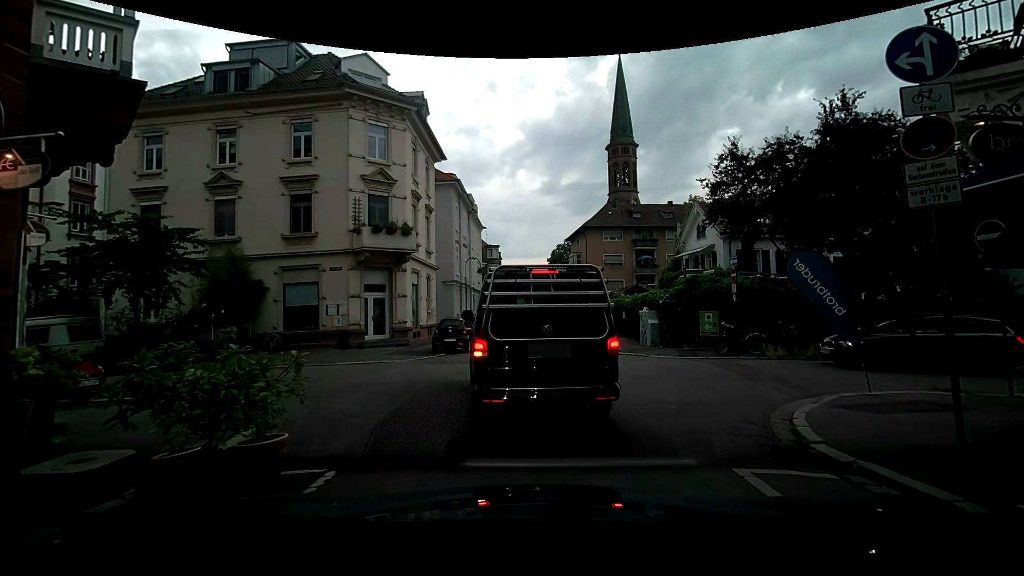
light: Day
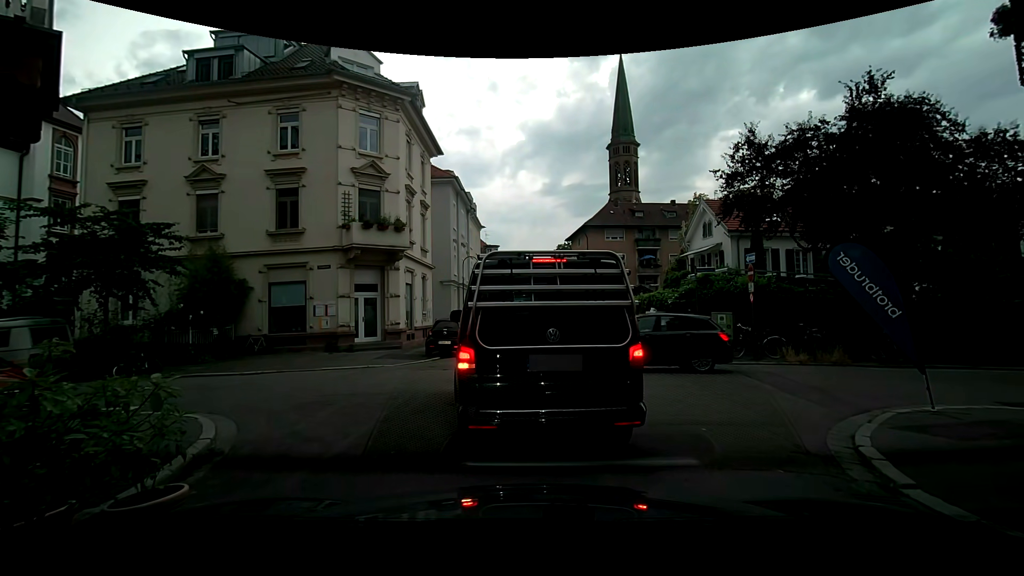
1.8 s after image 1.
(0.0, +1.2) m; 0°
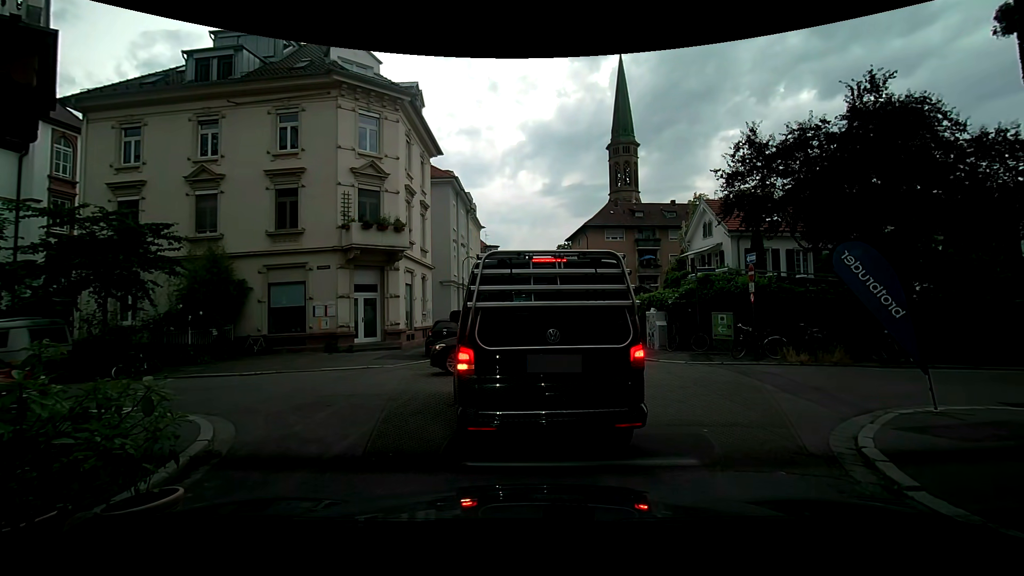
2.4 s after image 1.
(0.0, +0.1) m; 0°
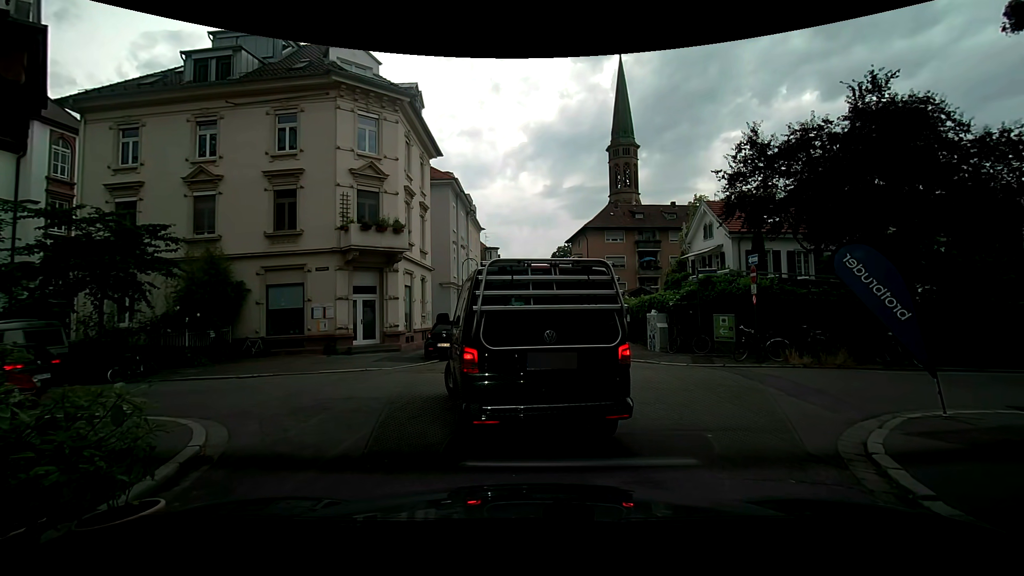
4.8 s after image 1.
(0.0, +0.2) m; 0°
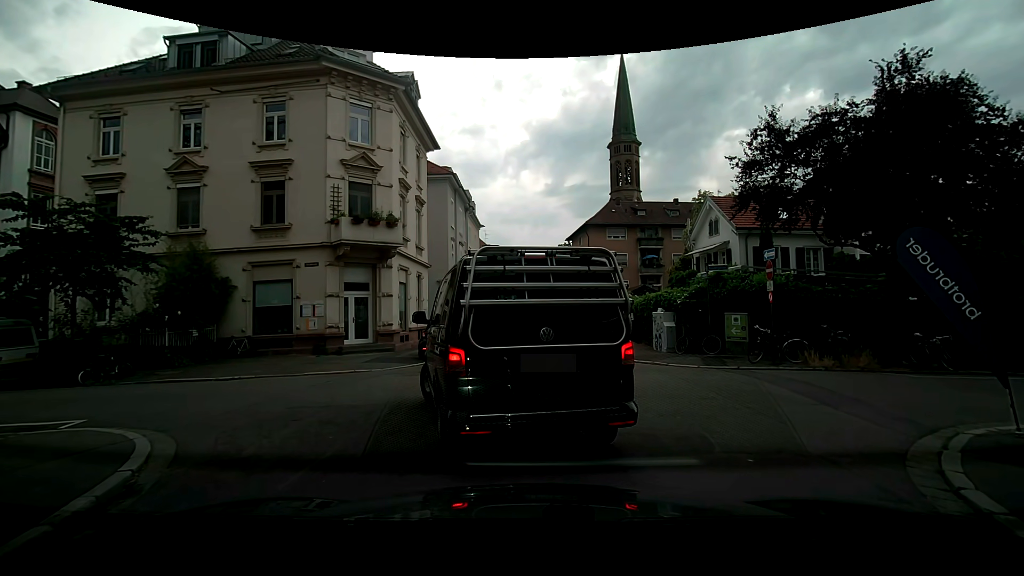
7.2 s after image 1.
(0.0, +1.1) m; 0°
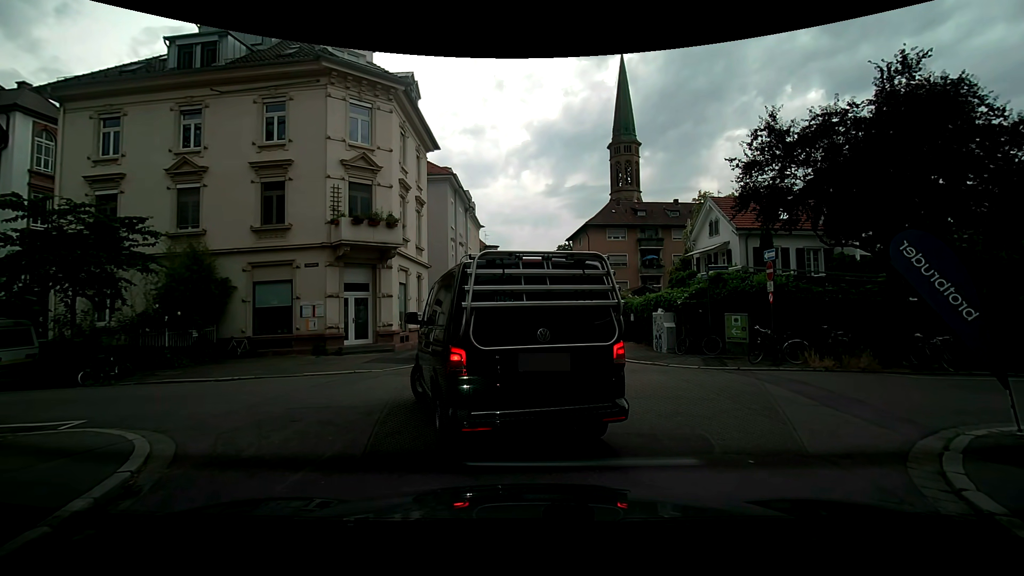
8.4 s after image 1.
(0.0, +0.1) m; 0°
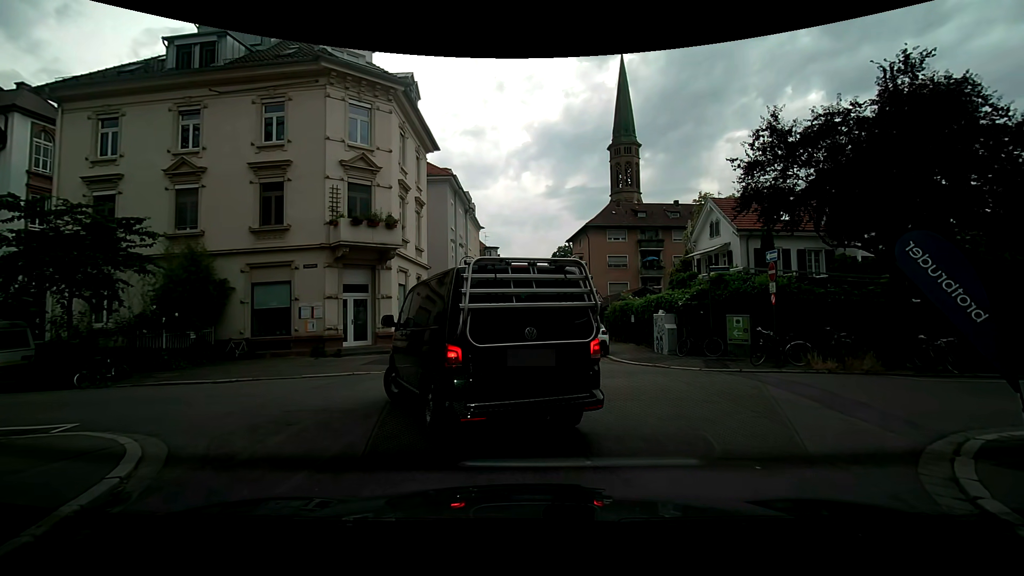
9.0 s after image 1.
(0.0, +0.1) m; 0°
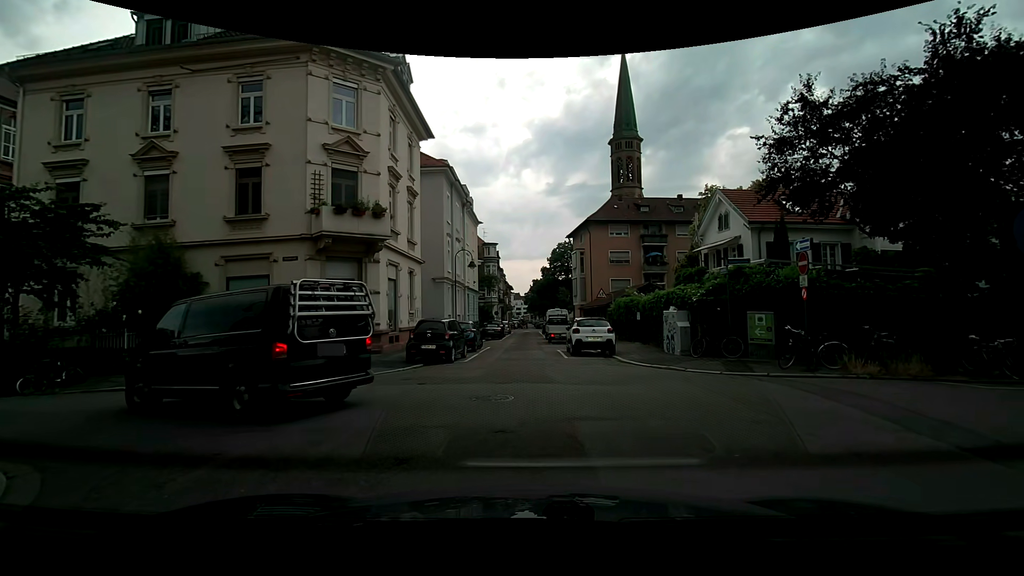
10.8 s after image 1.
(0.0, +1.8) m; +1°
